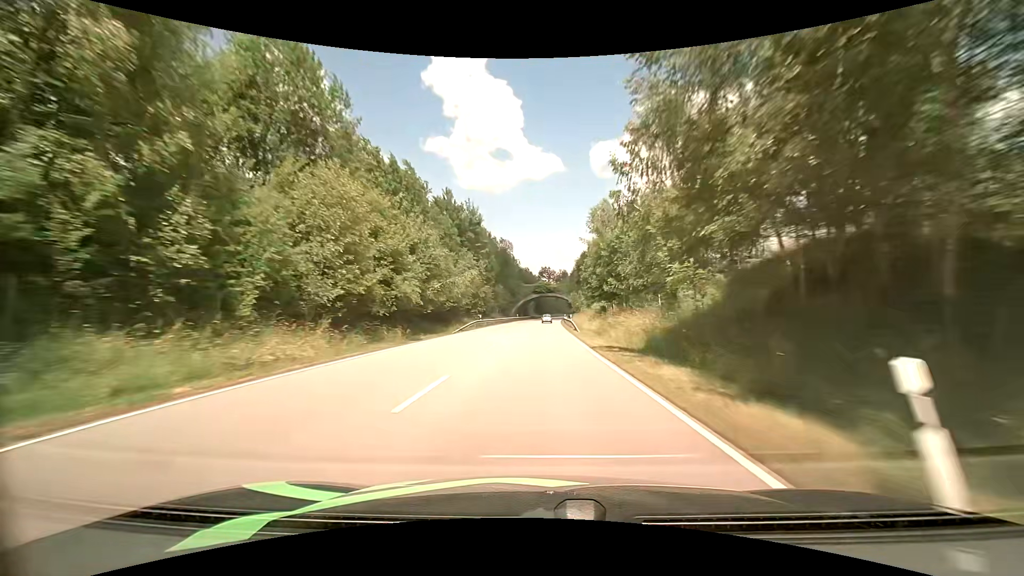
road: primary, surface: asphalt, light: Day
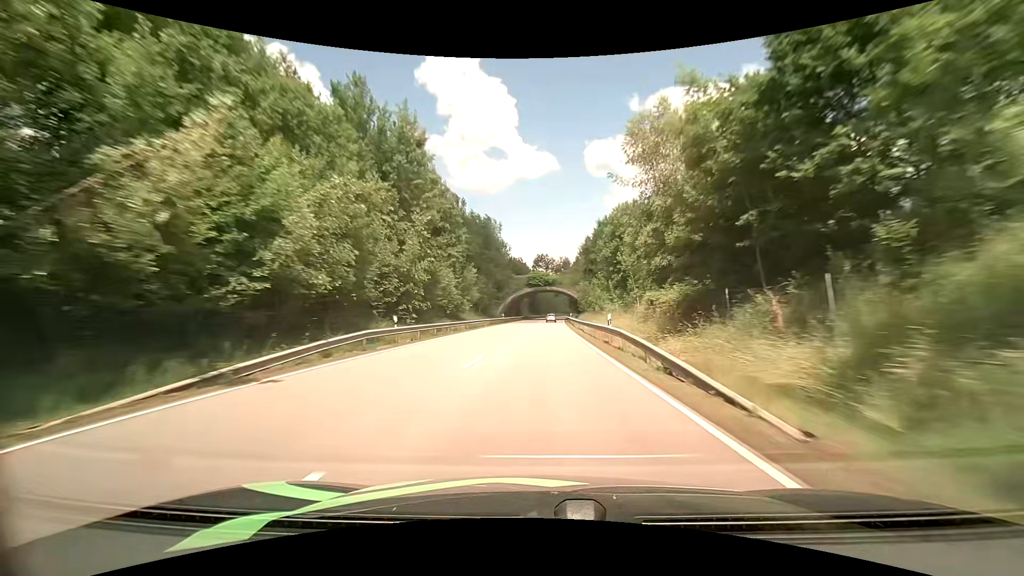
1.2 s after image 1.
(+0.1, +30.8) m; 0°
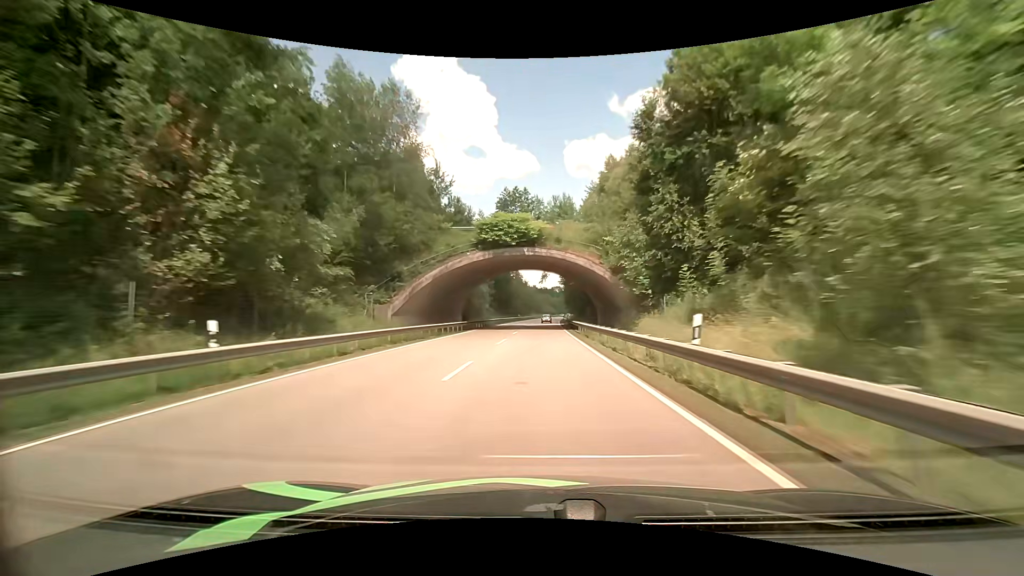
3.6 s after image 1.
(+1.4, +61.8) m; +2°
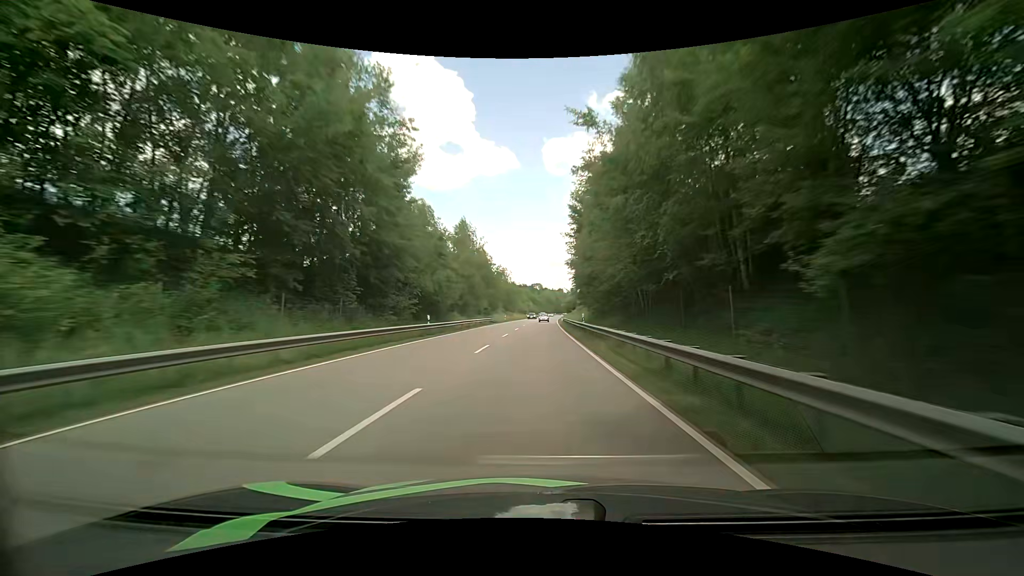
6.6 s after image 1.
(+1.1, +77.4) m; +2°
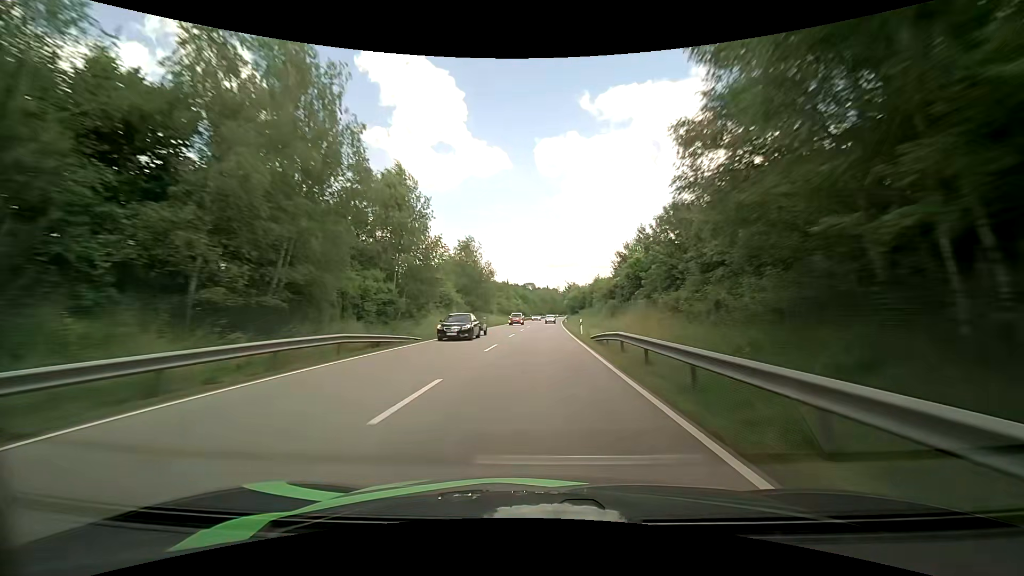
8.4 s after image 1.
(+0.3, +46.6) m; +1°
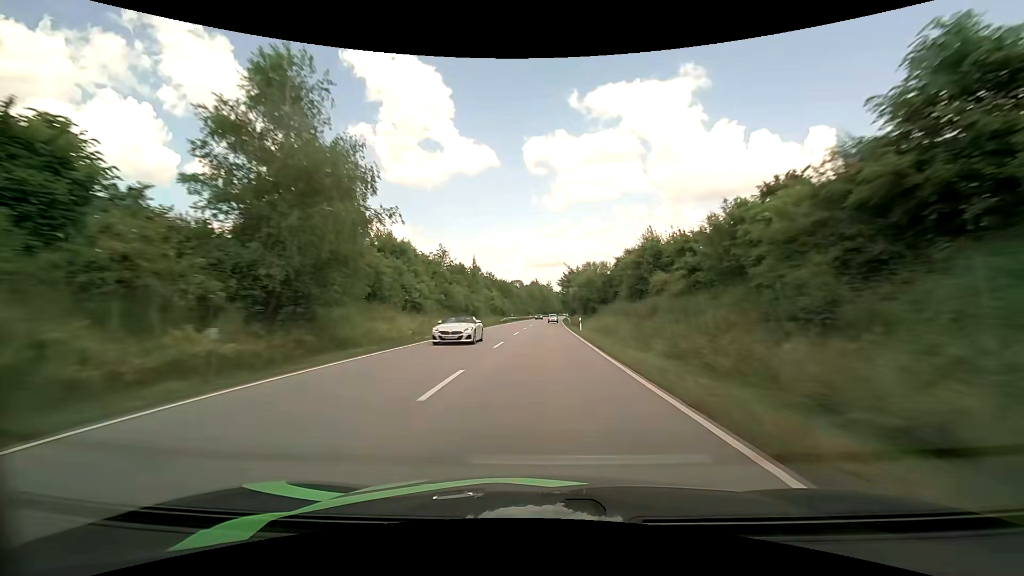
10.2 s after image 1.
(+0.4, +46.7) m; +1°
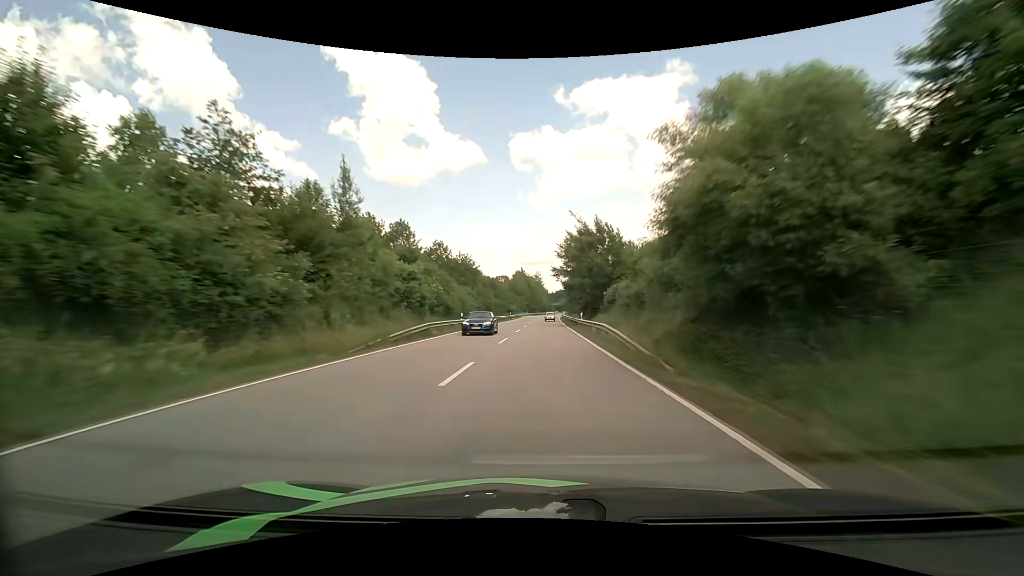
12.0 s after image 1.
(+0.7, +46.7) m; +1°
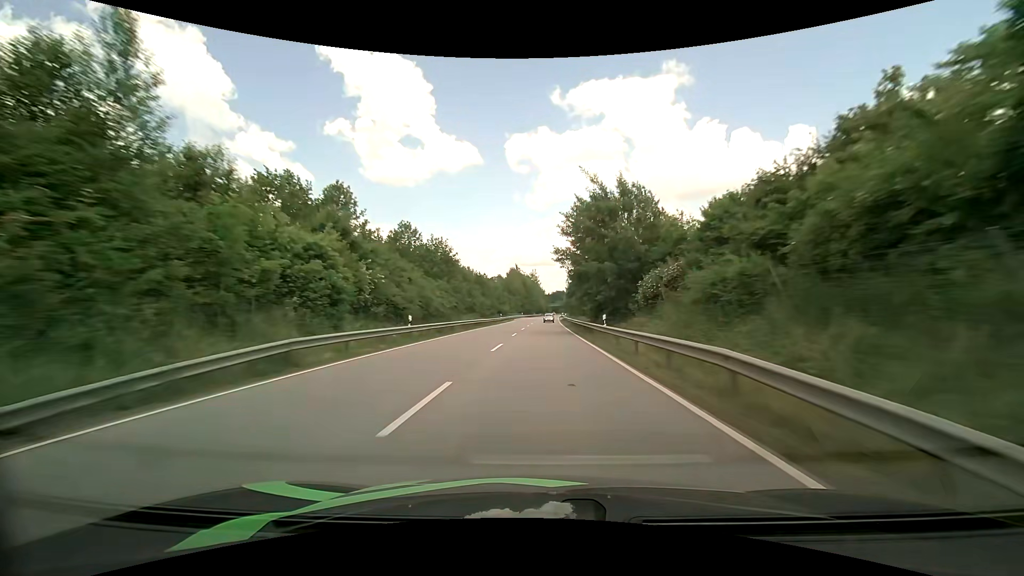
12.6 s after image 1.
(+0.1, +15.4) m; 0°
(0, +10) (0, +20) (0, +30) (0, +40) (+1, +50) (+1, +60) (+1, +70) (+1, +80) (+2, +90) (+2, +100) m
